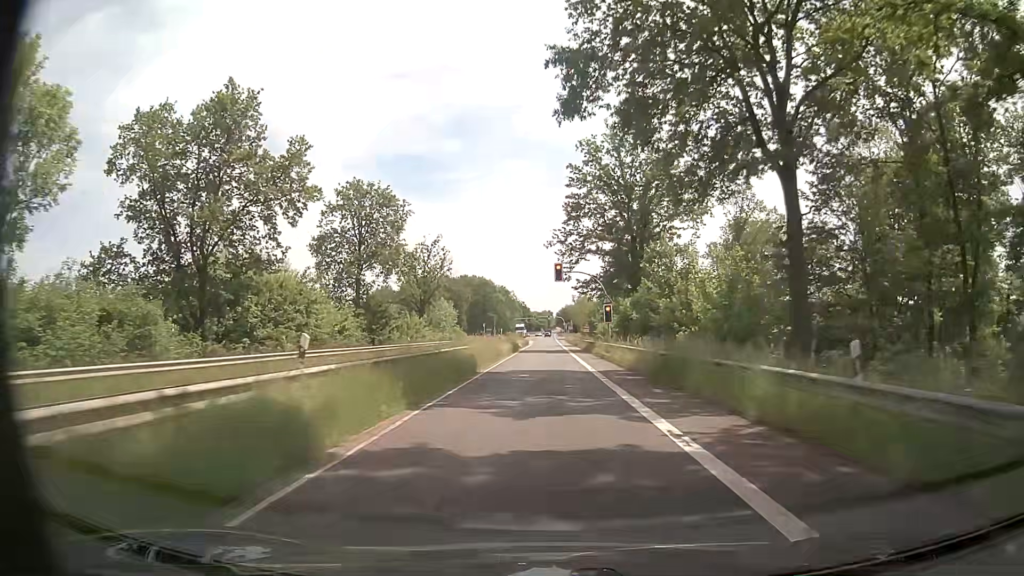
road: secondary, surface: asphalt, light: Day
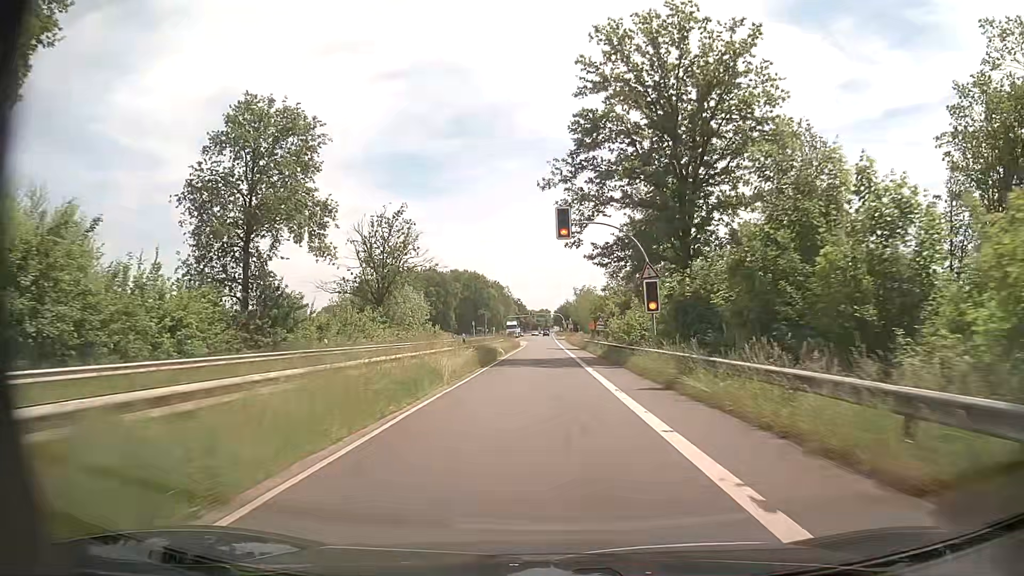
(0.0, +21.8) m; 0°
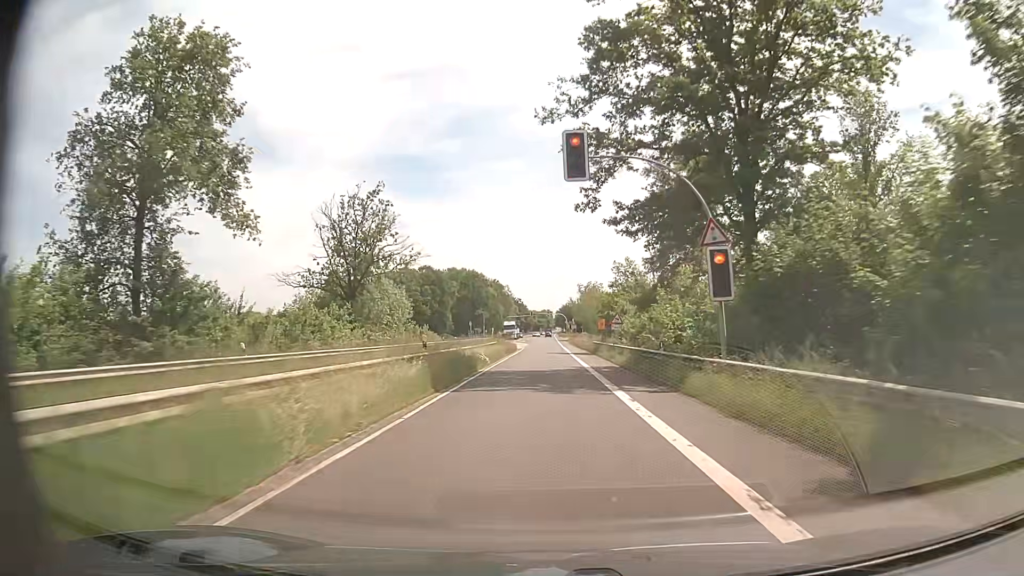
(0.0, +10.9) m; 0°
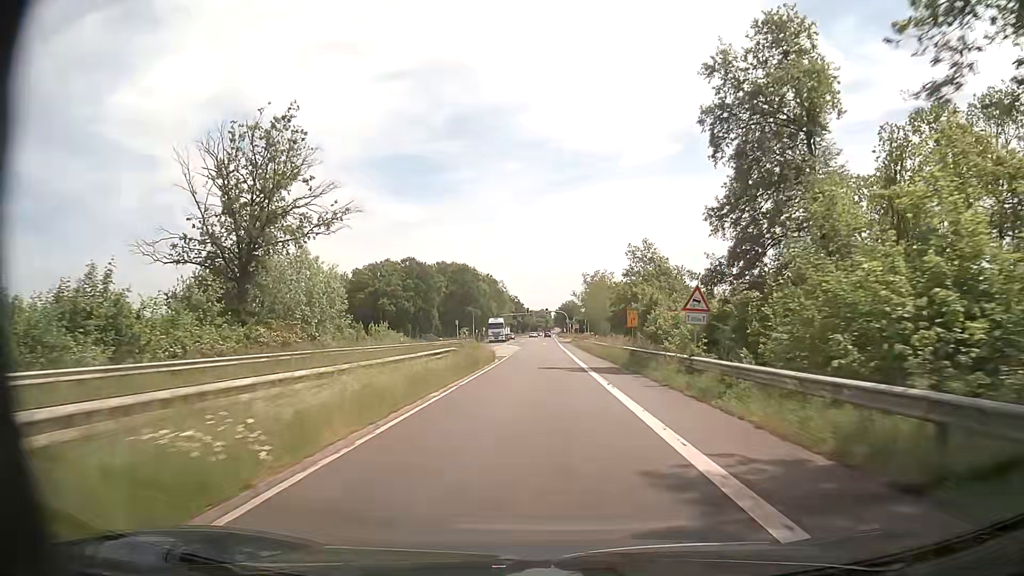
(0.0, +21.9) m; 0°
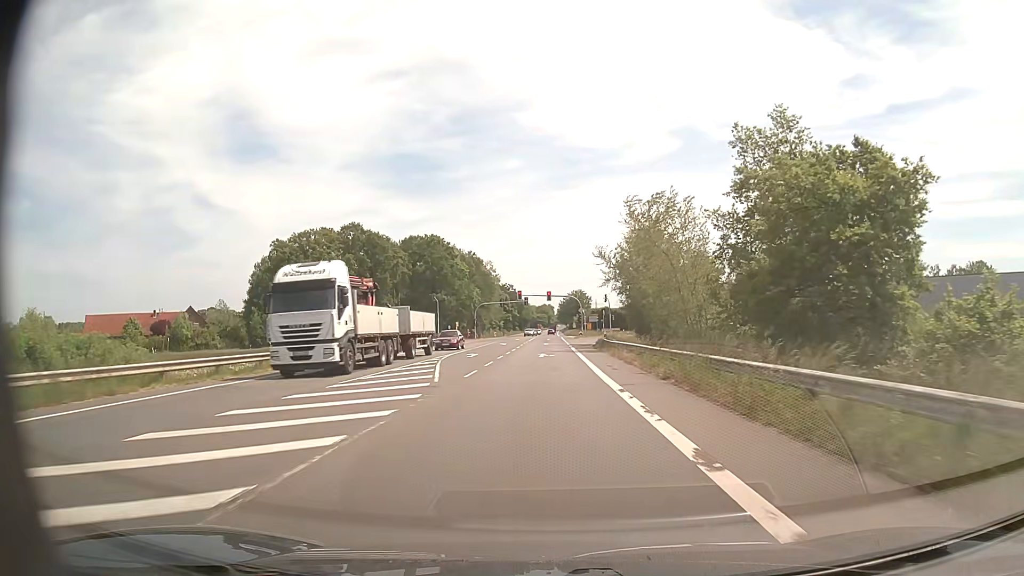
(+0.5, +52.7) m; 0°
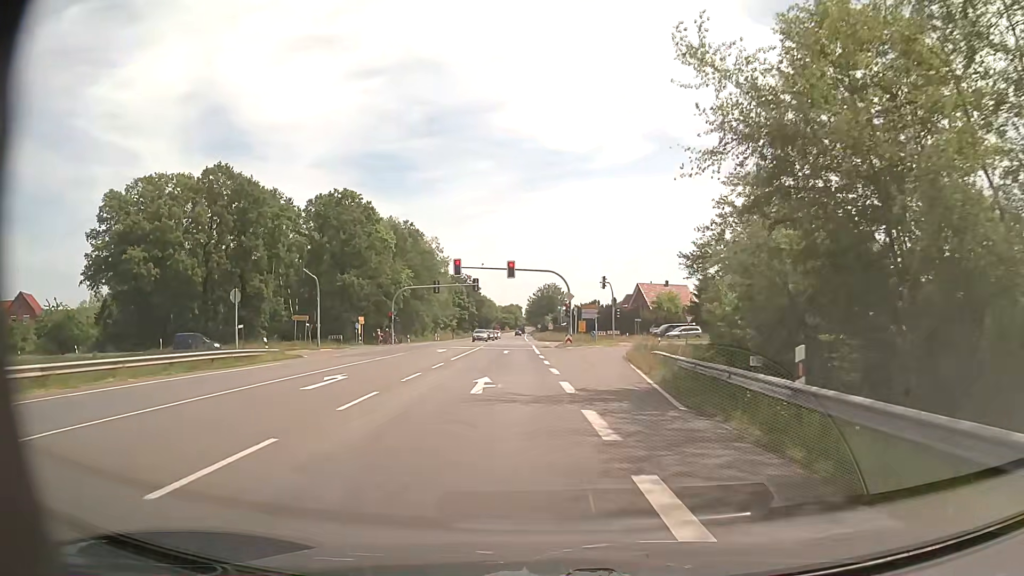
(+0.6, +44.4) m; +3°
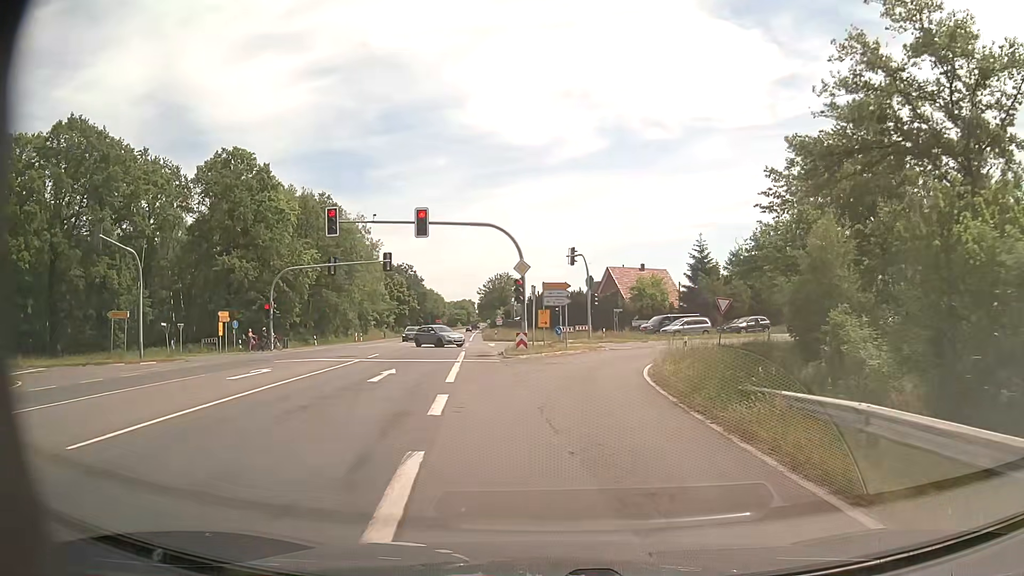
(+0.5, +22.2) m; +4°
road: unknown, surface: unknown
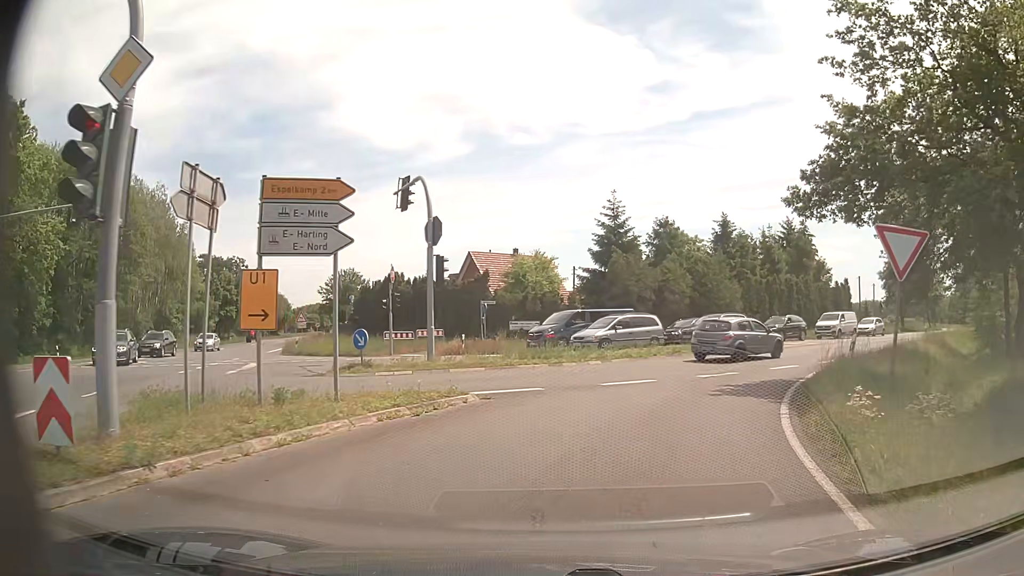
(+1.4, +24.4) m; +11°
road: secondary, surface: asphalt
(+1, +10) (+4, +19) (+10, +28) (+17, +35) (+24, +42) (+31, +49) (+38, +56) (+44, +64) (+51, +71) (+58, +79) m
